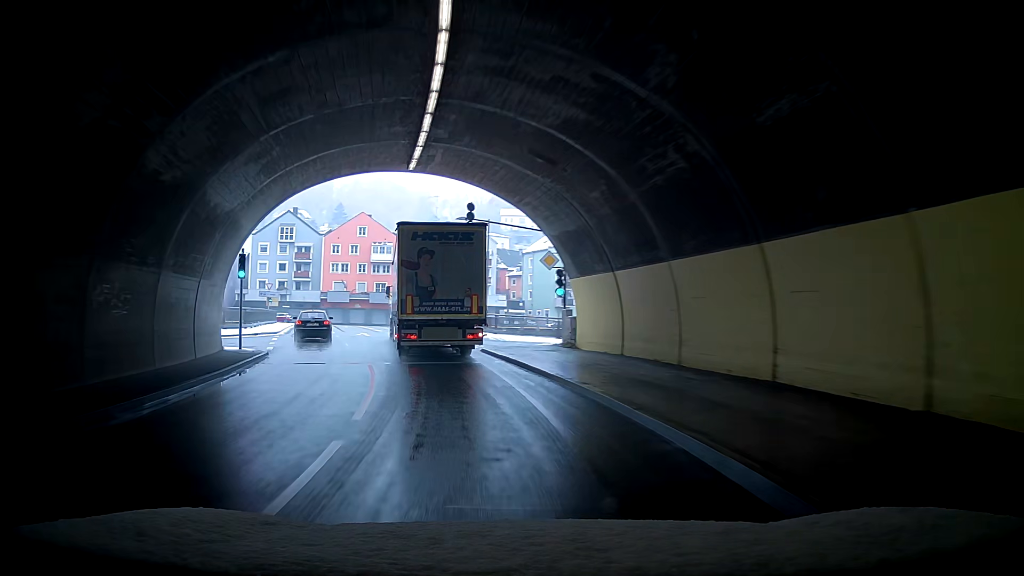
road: primary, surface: asphalt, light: Day
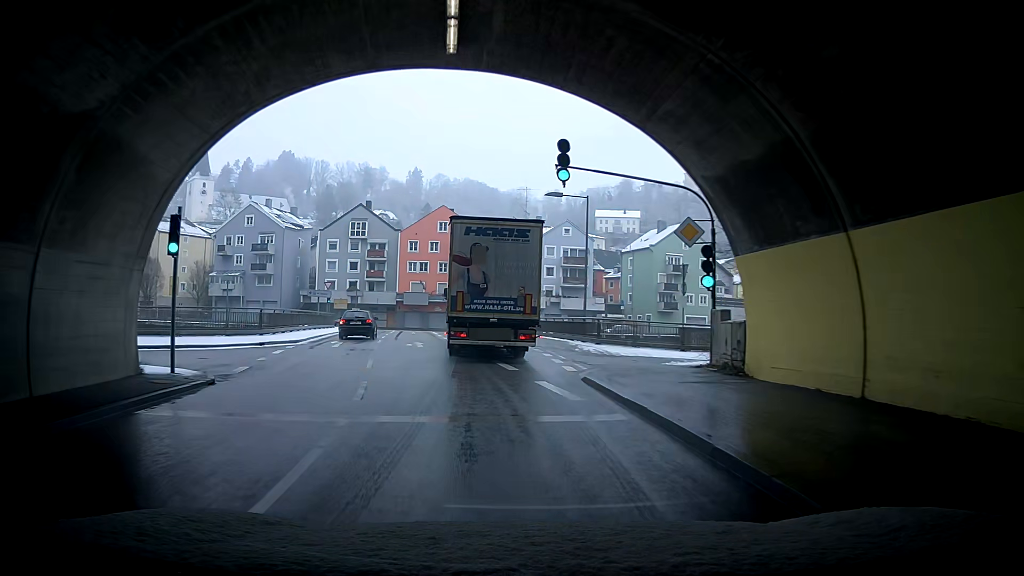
(+0.1, +10.3) m; -6°
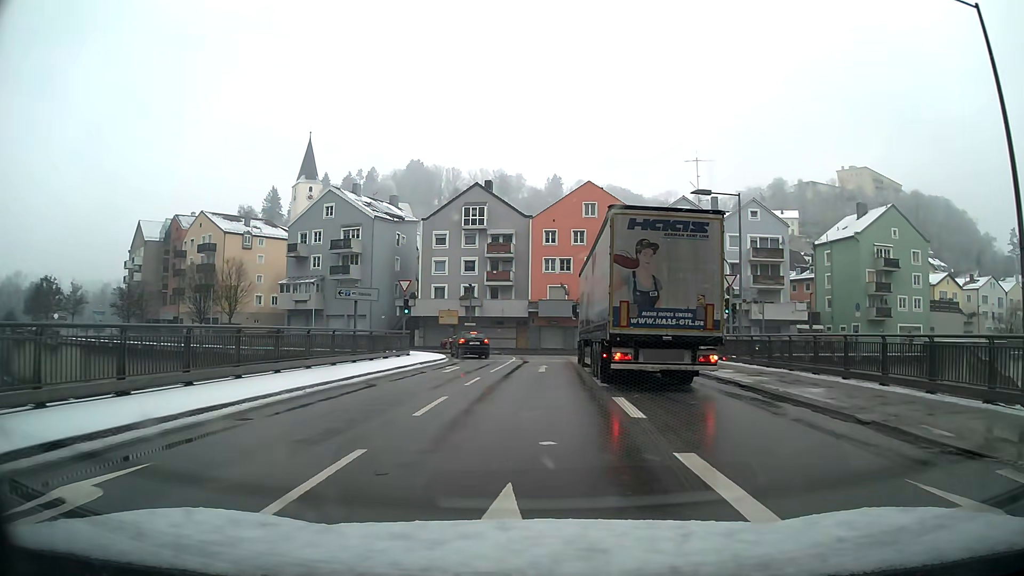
(-7.5, +23.2) m; -25°
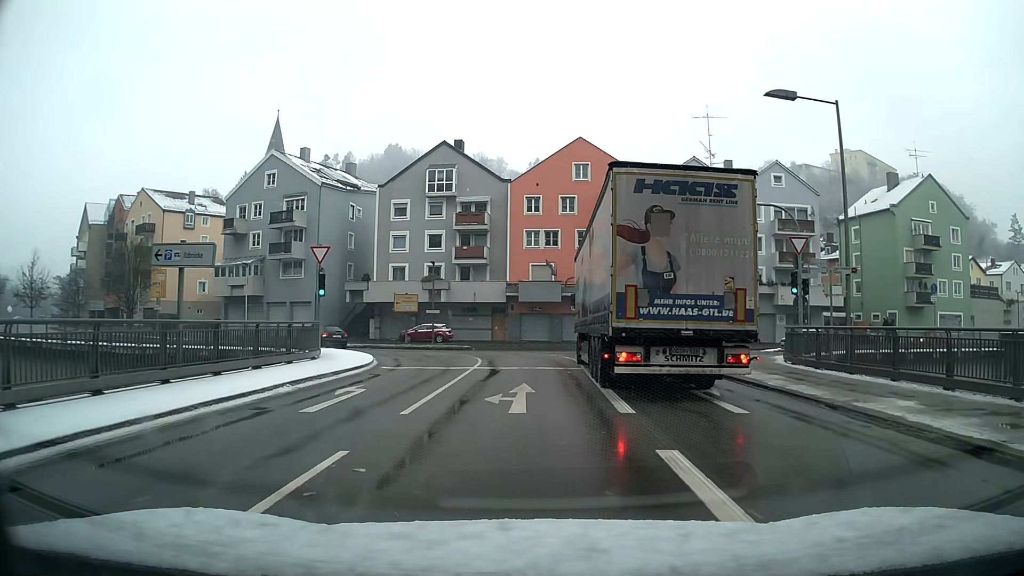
(+0.2, +12.2) m; +1°
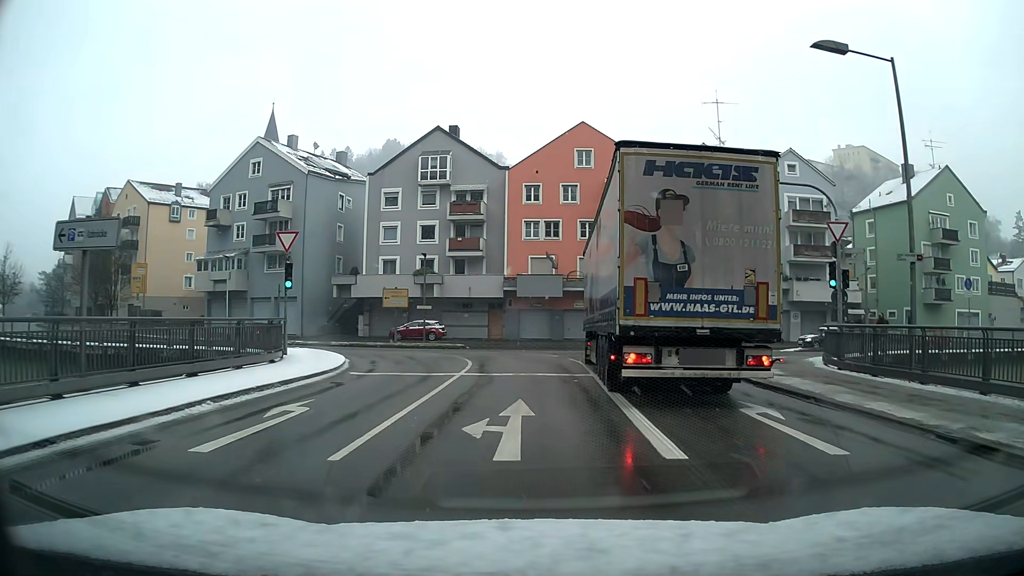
(0.0, +3.5) m; 0°
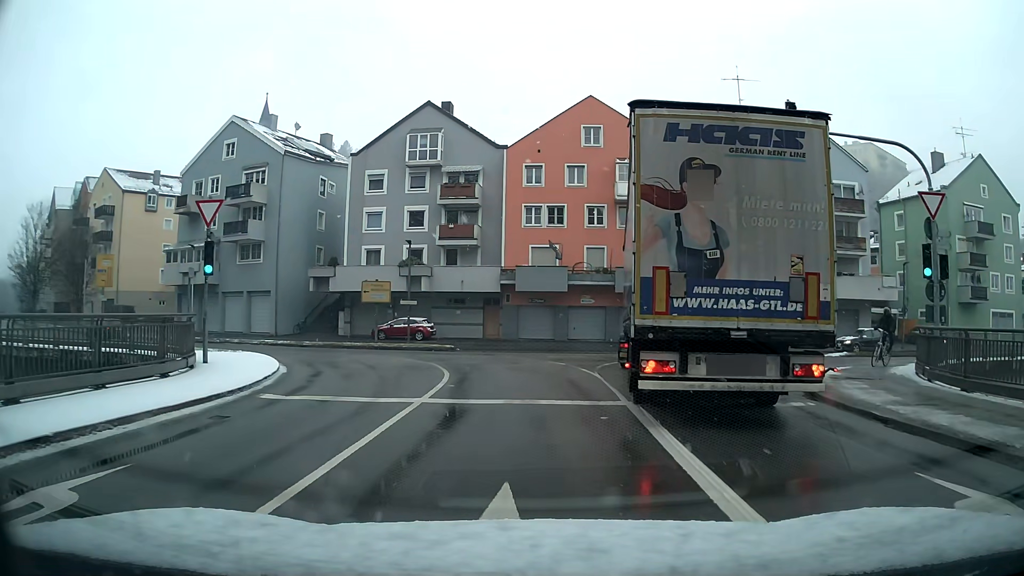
(0.0, +5.8) m; 0°
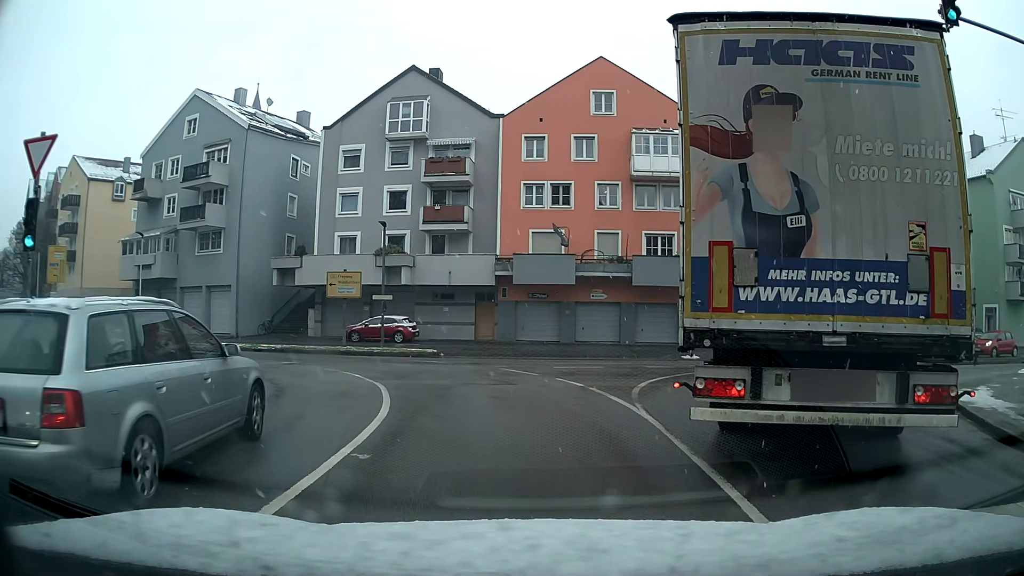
(0.0, +6.7) m; 0°
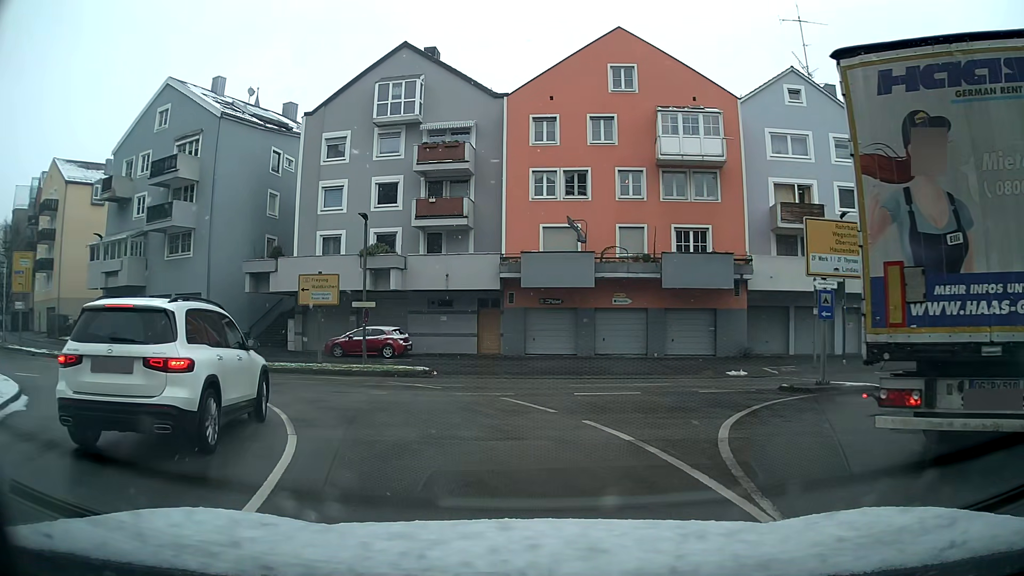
(-0.1, +5.9) m; -2°
(-1, +10) (-7, +18) (-15, +23) (-25, +27) (-34, +30) (-43, +35) (-52, +40) (-60, +46) (-67, +52) (-74, +59) m
